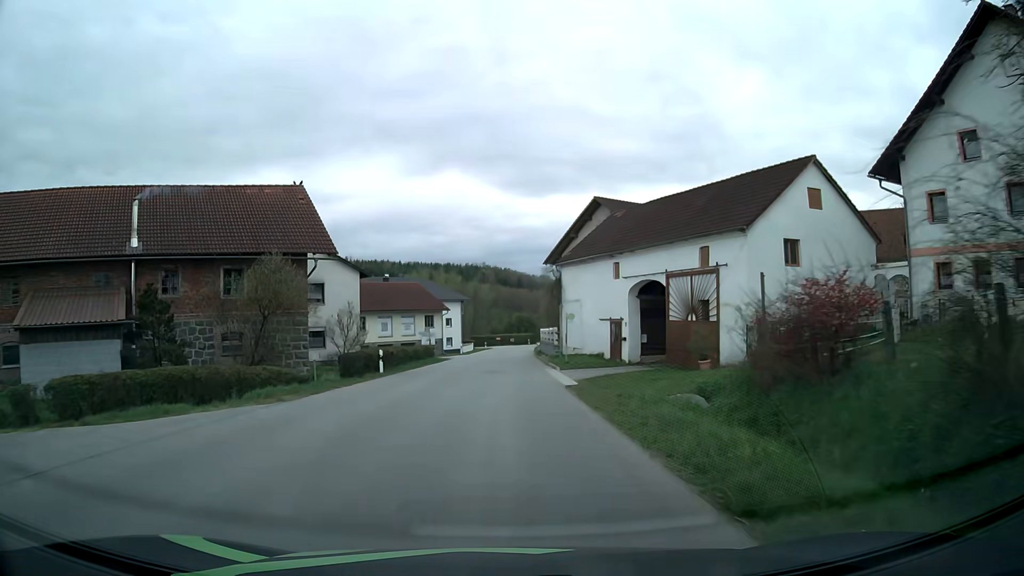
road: tertiary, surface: asphalt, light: Day
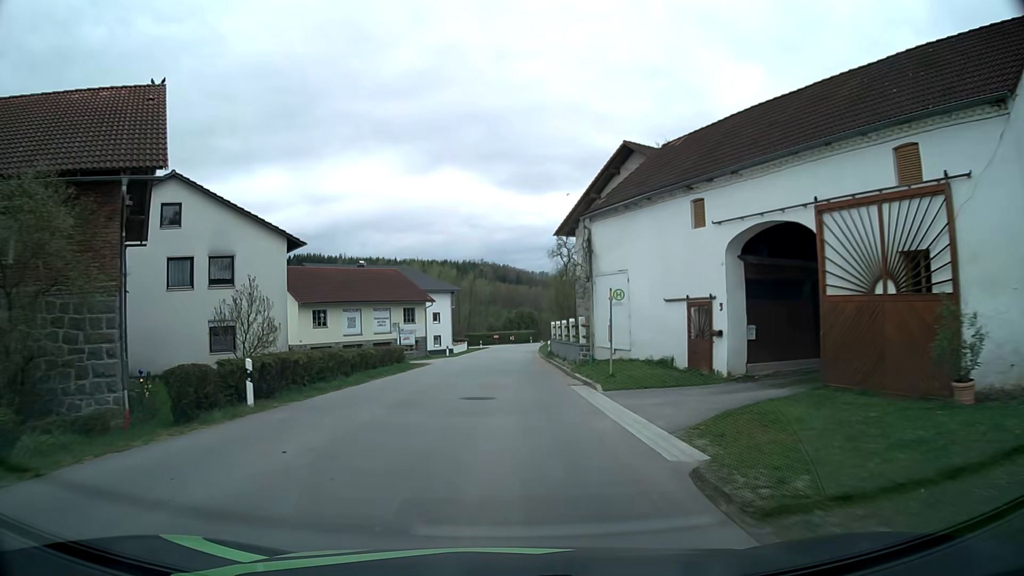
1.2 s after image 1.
(0.0, +14.6) m; 0°
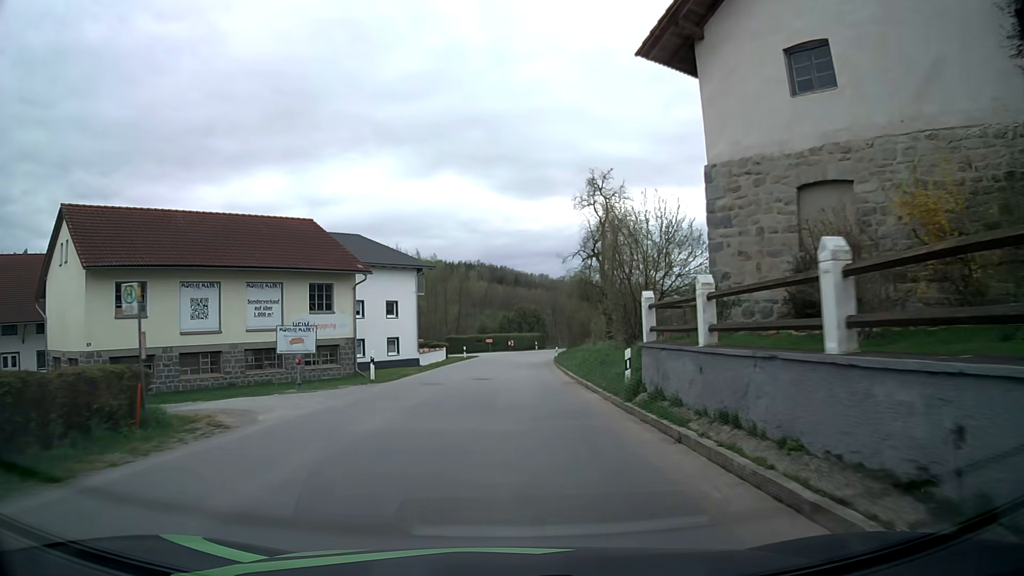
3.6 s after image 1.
(0.0, +28.3) m; +1°
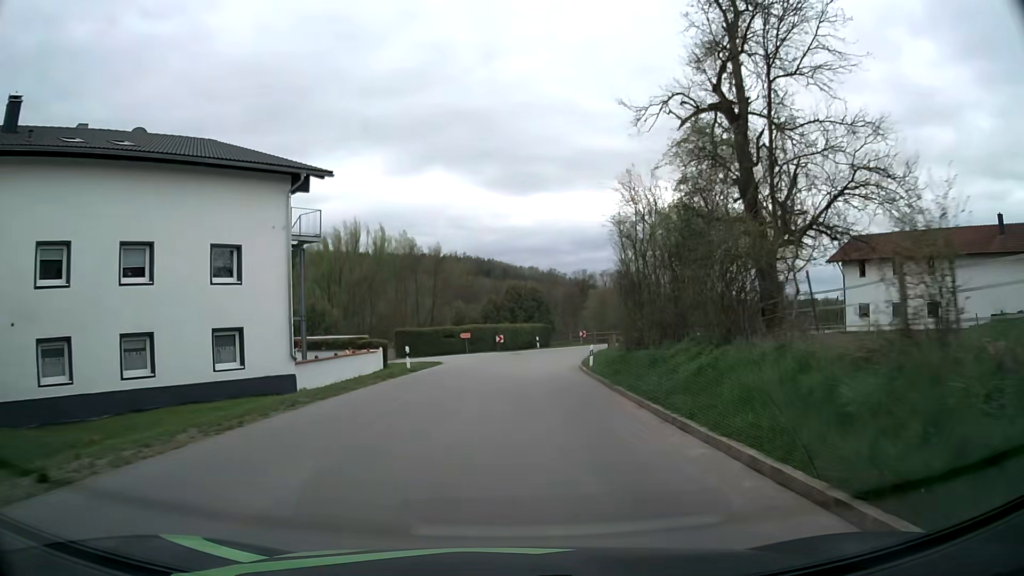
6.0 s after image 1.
(-0.1, +27.7) m; +1°
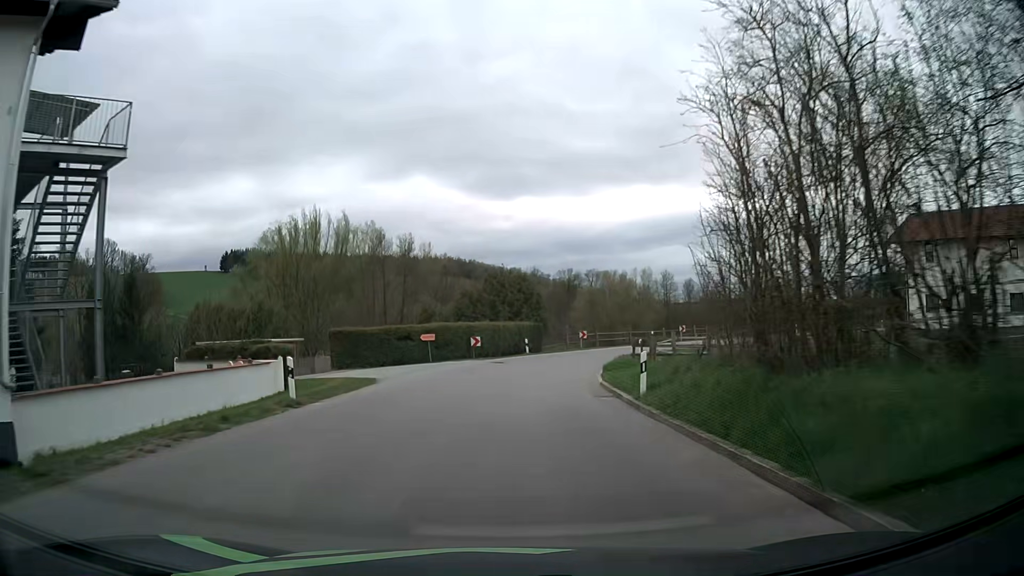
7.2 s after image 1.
(+0.1, +13.4) m; +1°
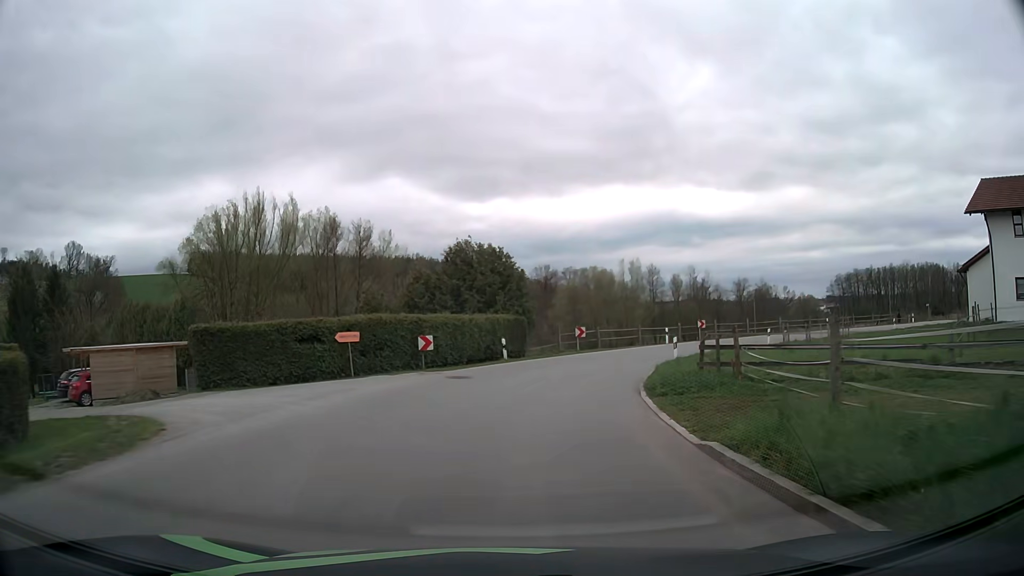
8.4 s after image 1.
(+0.2, +13.1) m; +2°
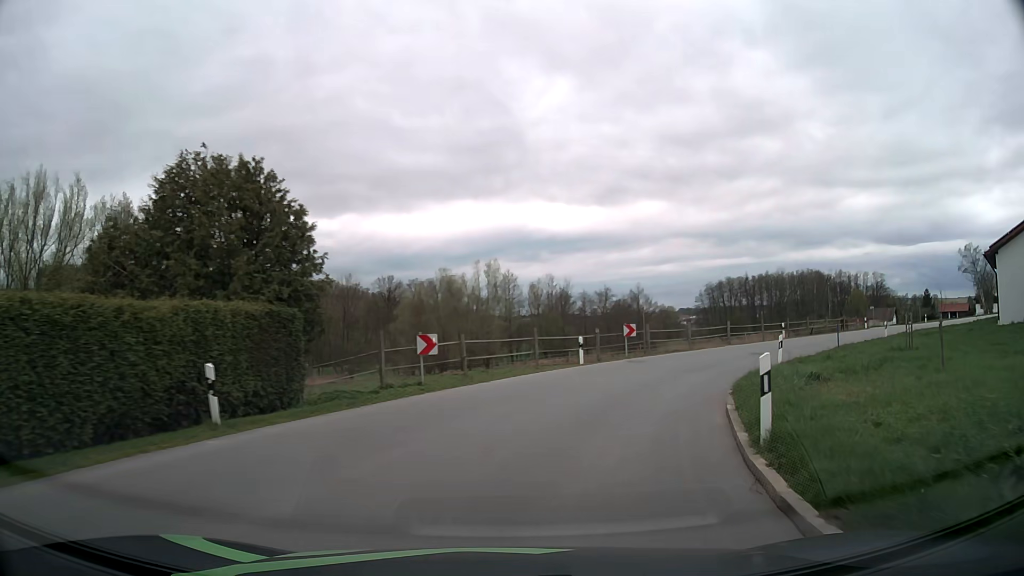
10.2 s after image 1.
(+1.6, +18.9) m; +13°
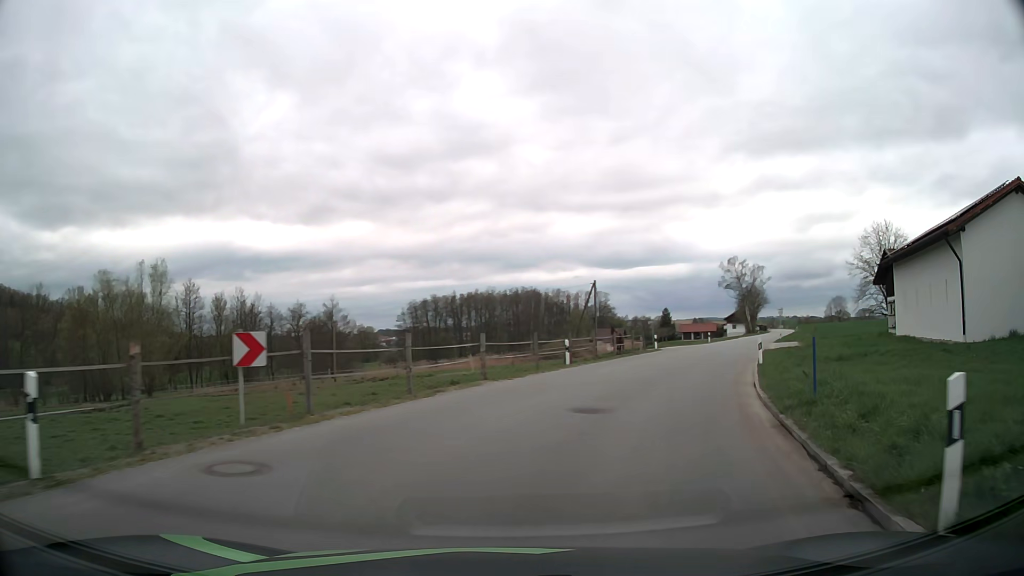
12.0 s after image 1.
(+3.8, +18.3) m; +25°
(+1, +10) (+4, +19) (+8, +29) (+12, +38) (+16, +47) (+21, +56) (+25, +65) (+30, +74) (+34, +83) (+39, +91) m
